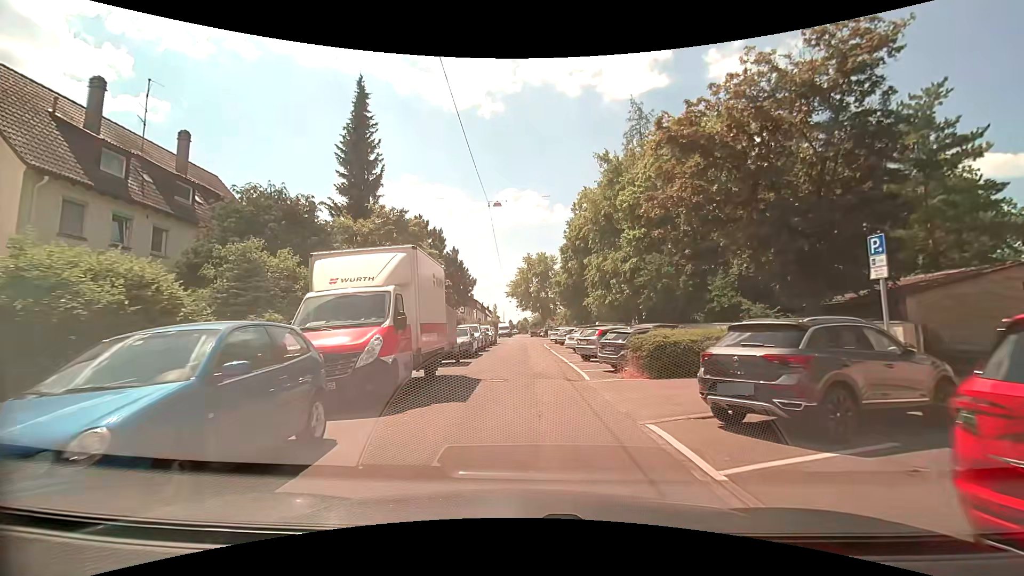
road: residential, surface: asphalt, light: Day
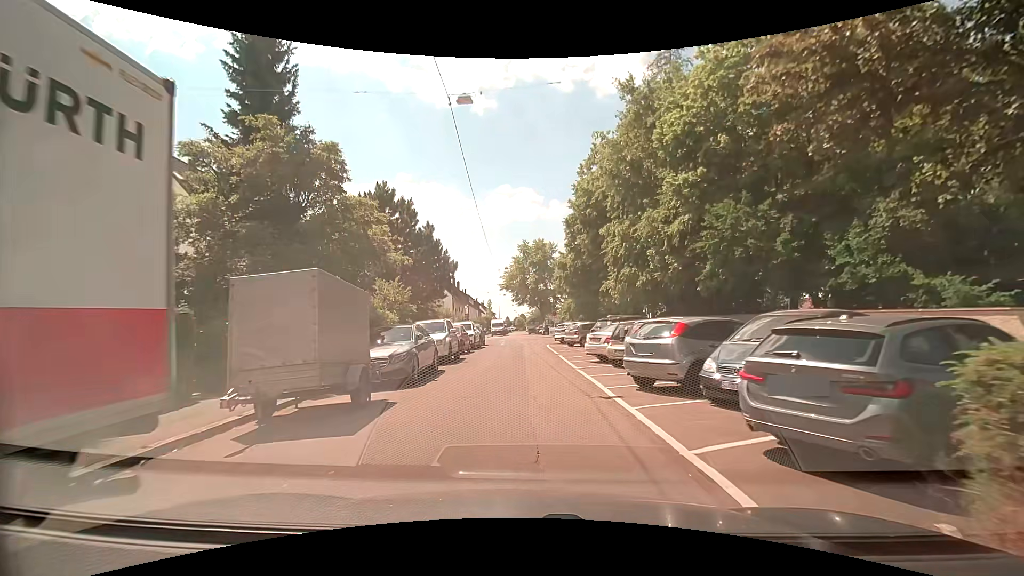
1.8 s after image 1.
(+0.1, +11.4) m; +1°
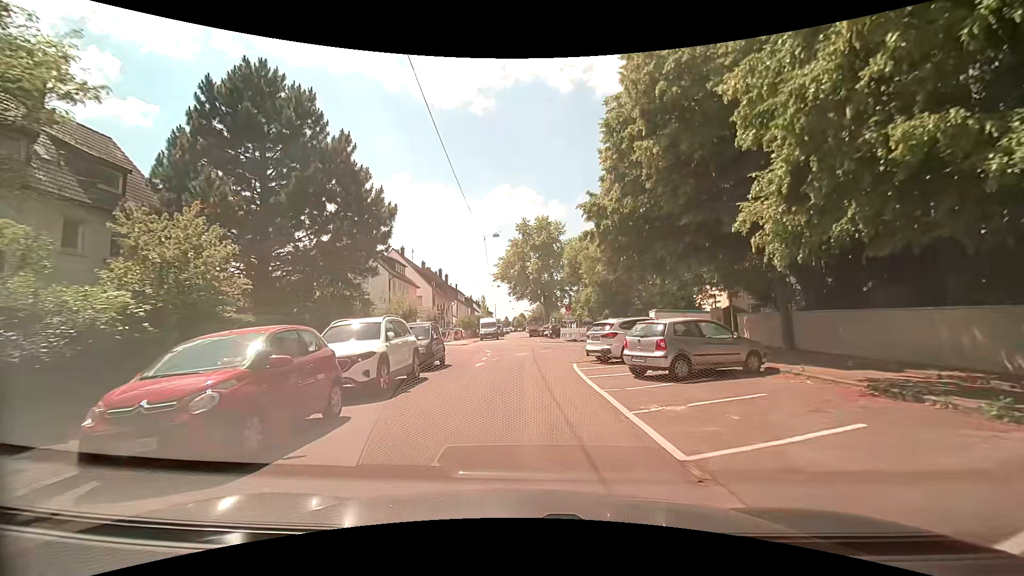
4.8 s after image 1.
(-0.3, +18.9) m; +1°
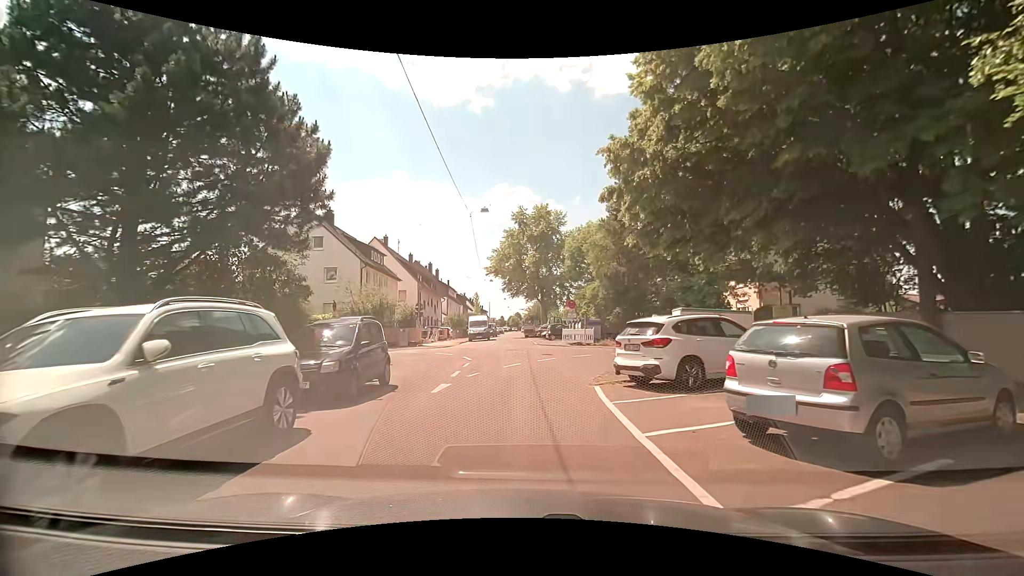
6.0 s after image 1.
(-0.1, +6.8) m; 0°
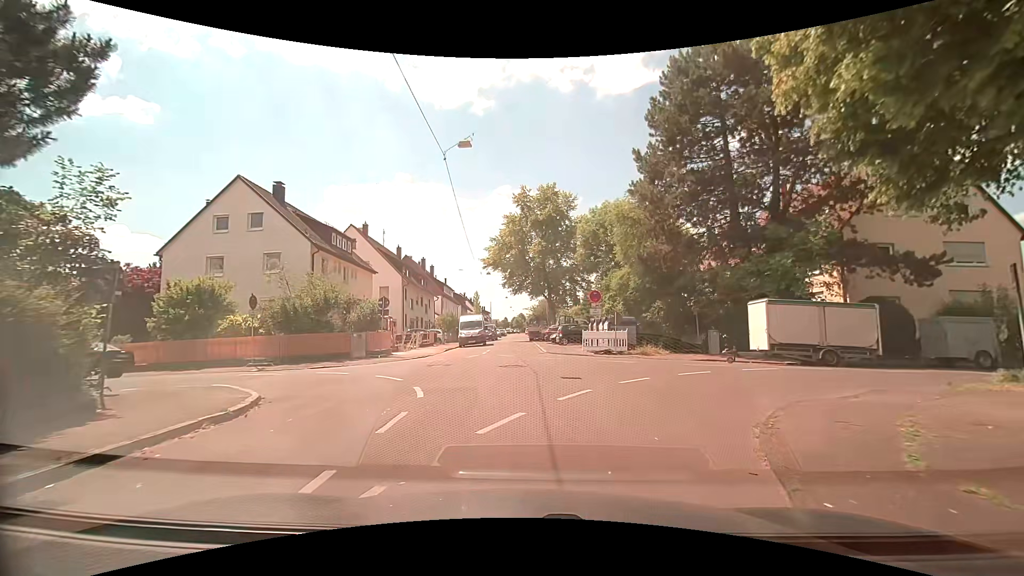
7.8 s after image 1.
(-0.2, +9.6) m; 0°
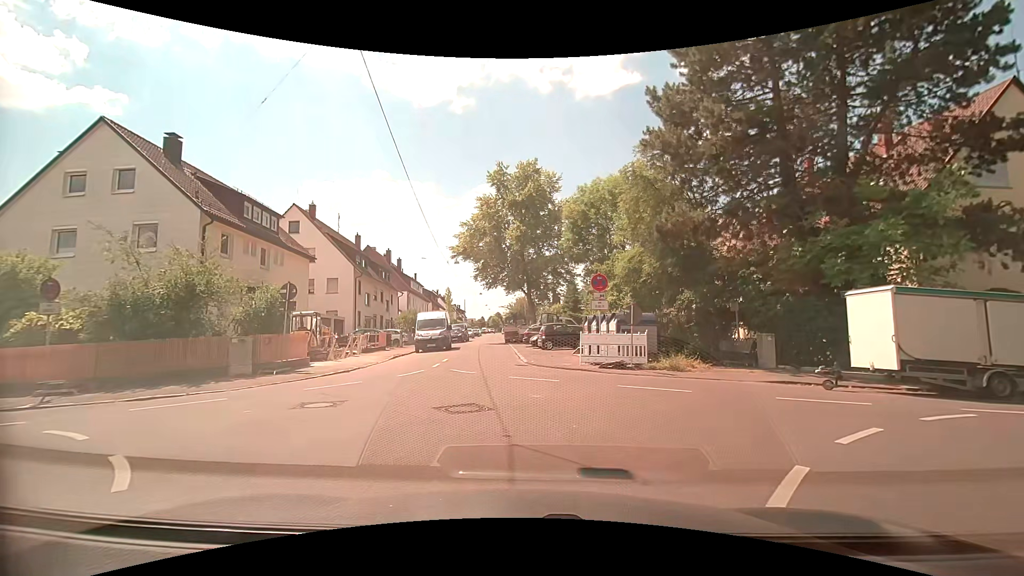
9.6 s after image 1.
(-0.1, +7.6) m; +4°
